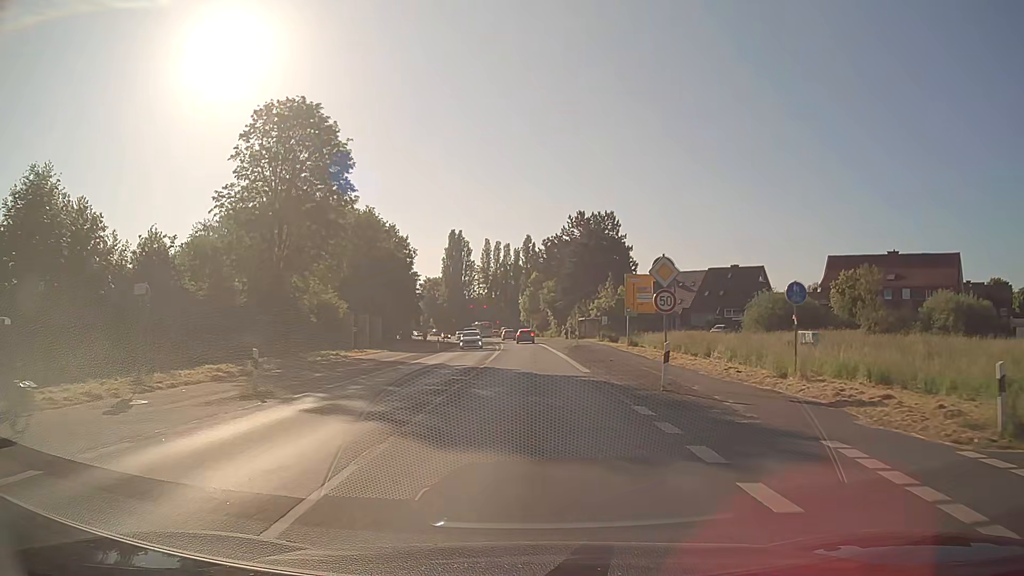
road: secondary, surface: asphalt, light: Day
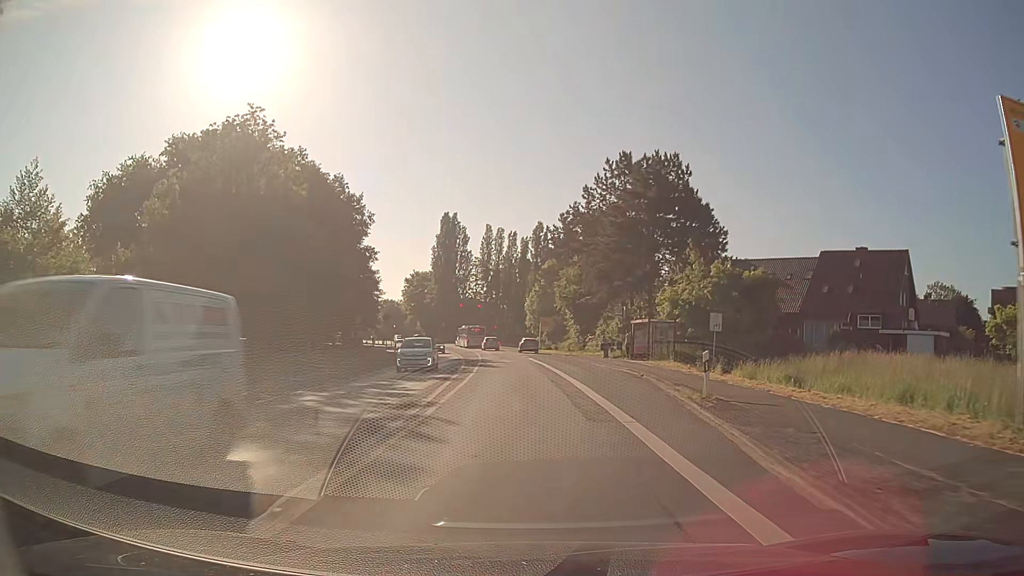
(0.0, +38.0) m; -1°
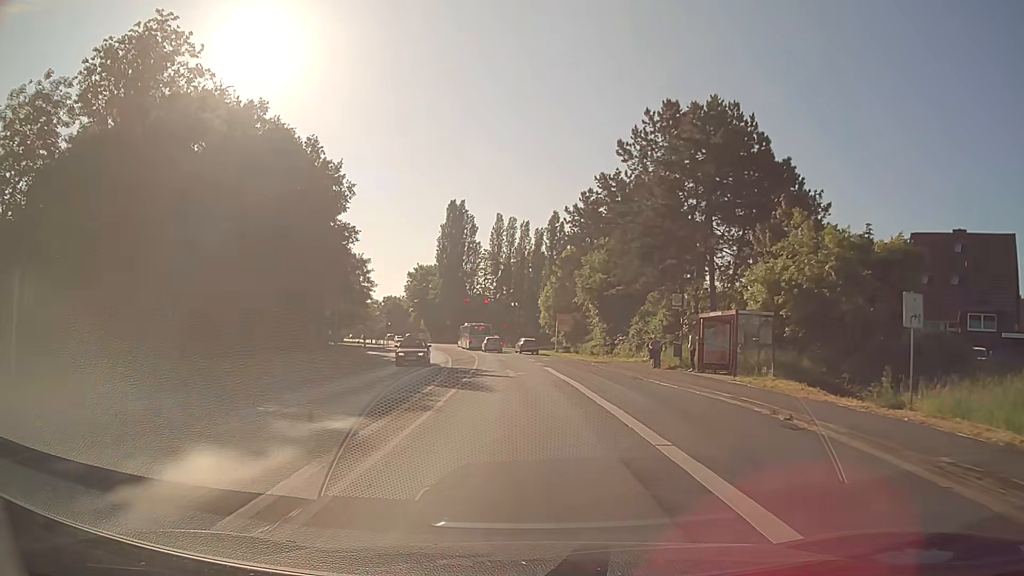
(-0.1, +14.7) m; -1°
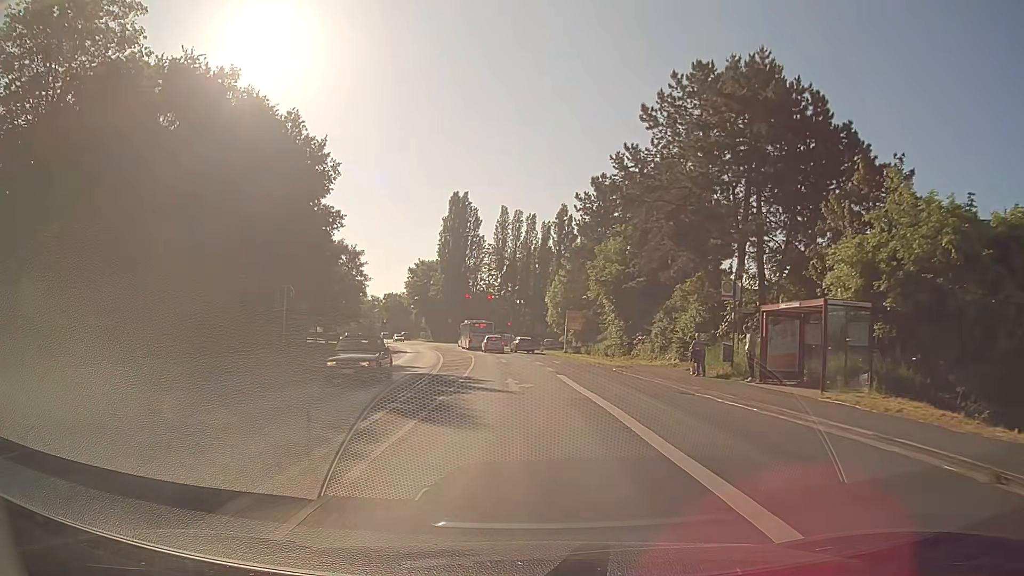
(0.0, +7.4) m; 0°
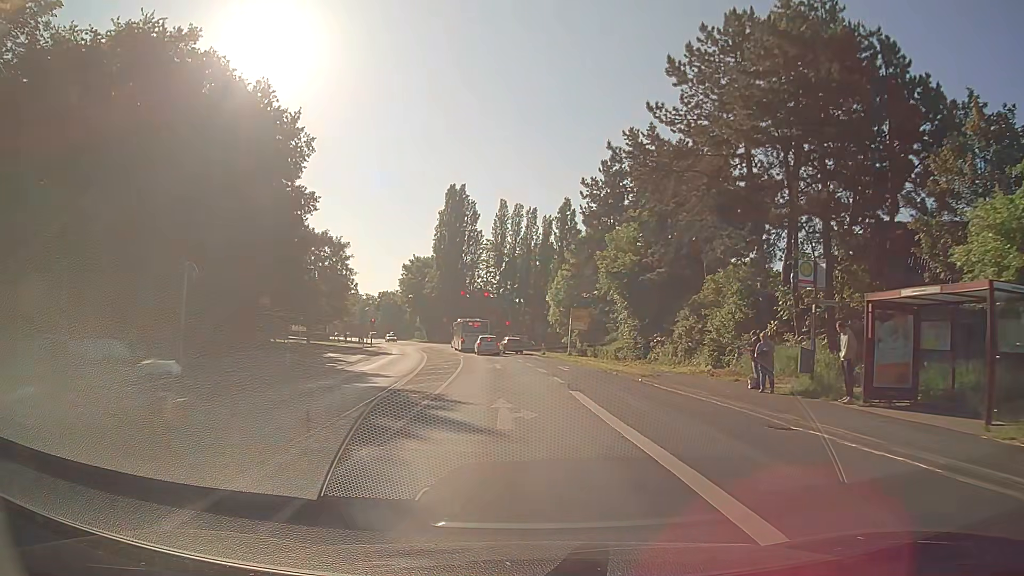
(0.0, +7.3) m; 0°
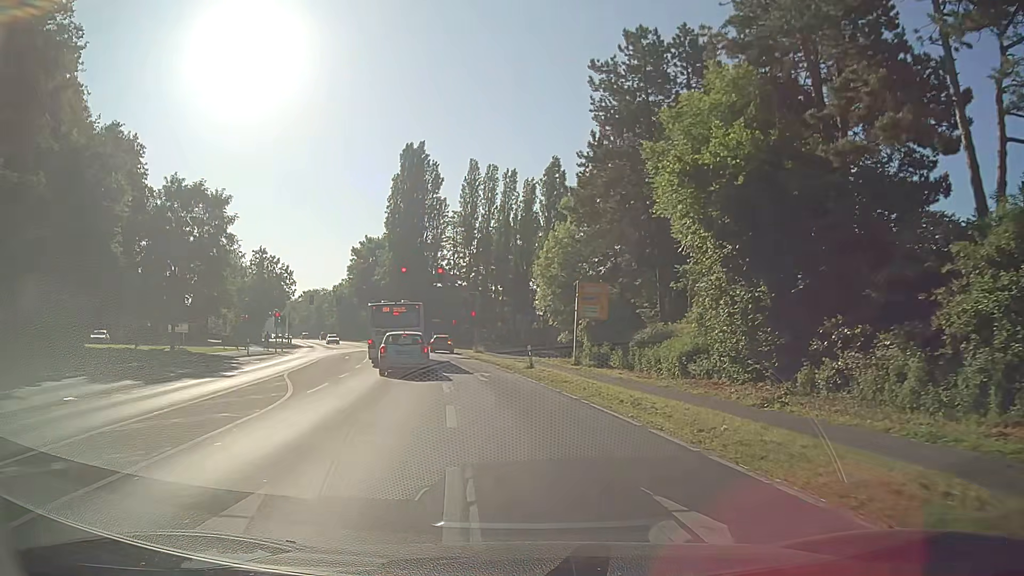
(+0.5, +28.7) m; +2°
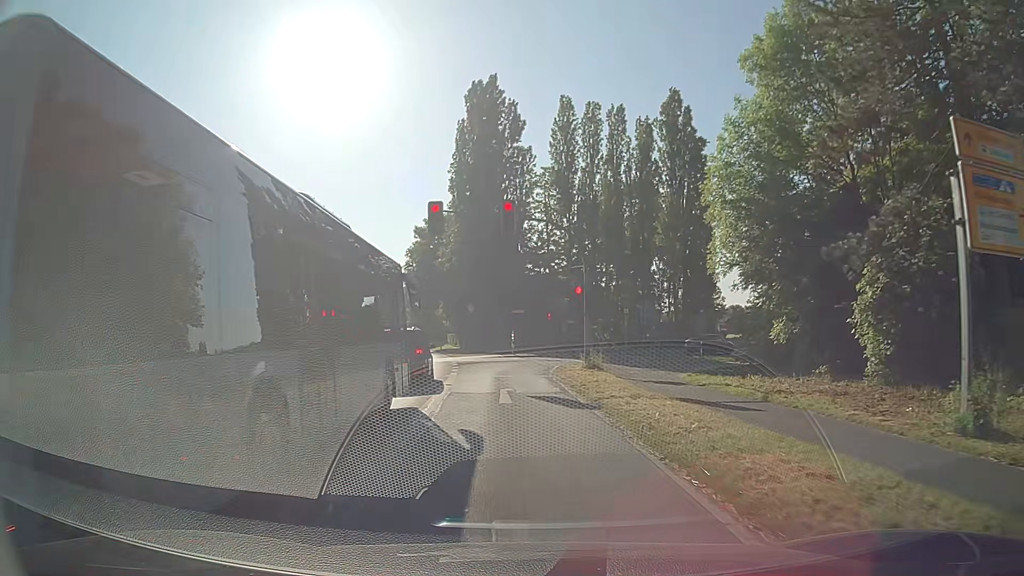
(-2.1, +27.8) m; -9°
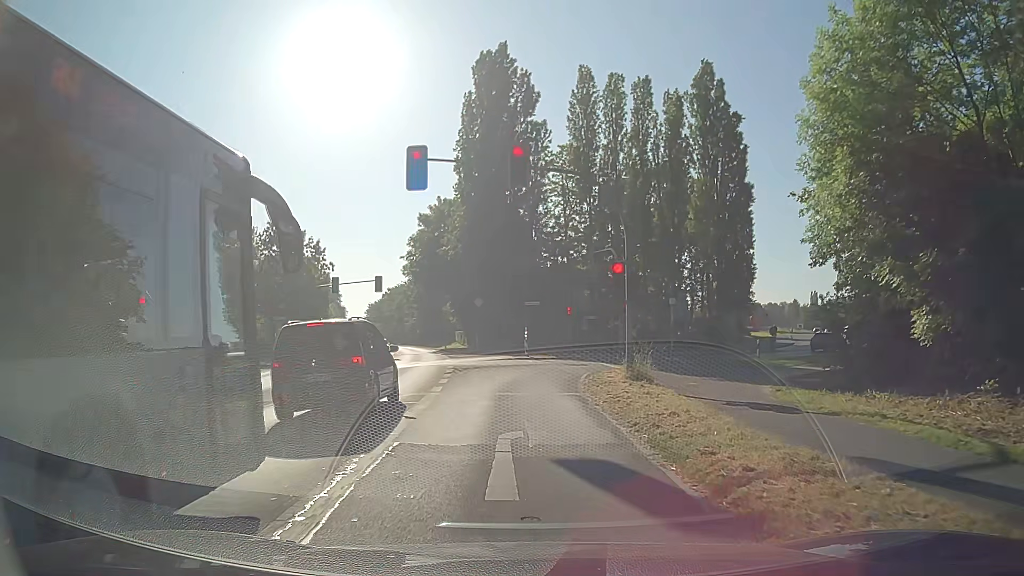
(-0.2, +8.1) m; -1°
